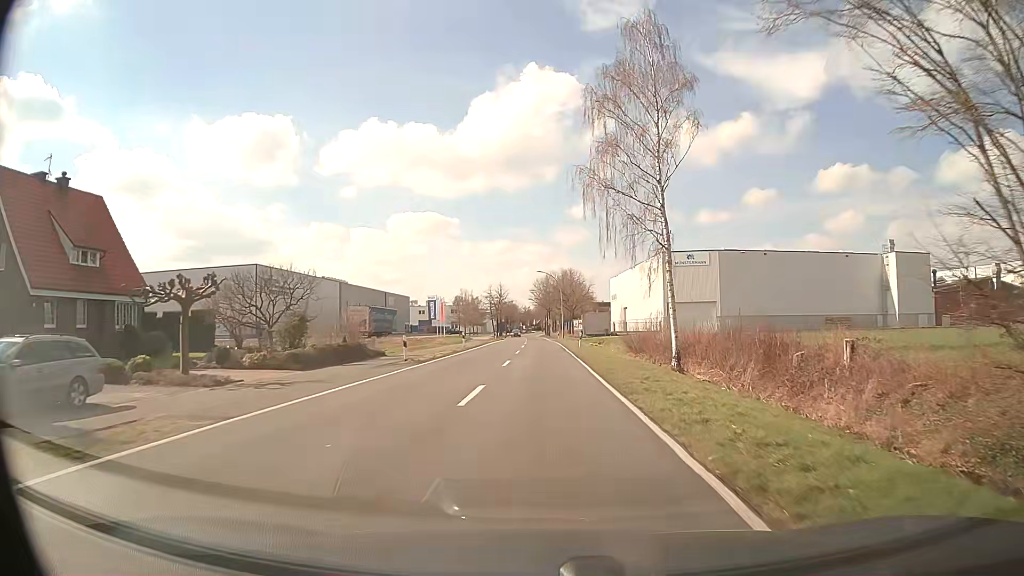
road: secondary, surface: asphalt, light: Day
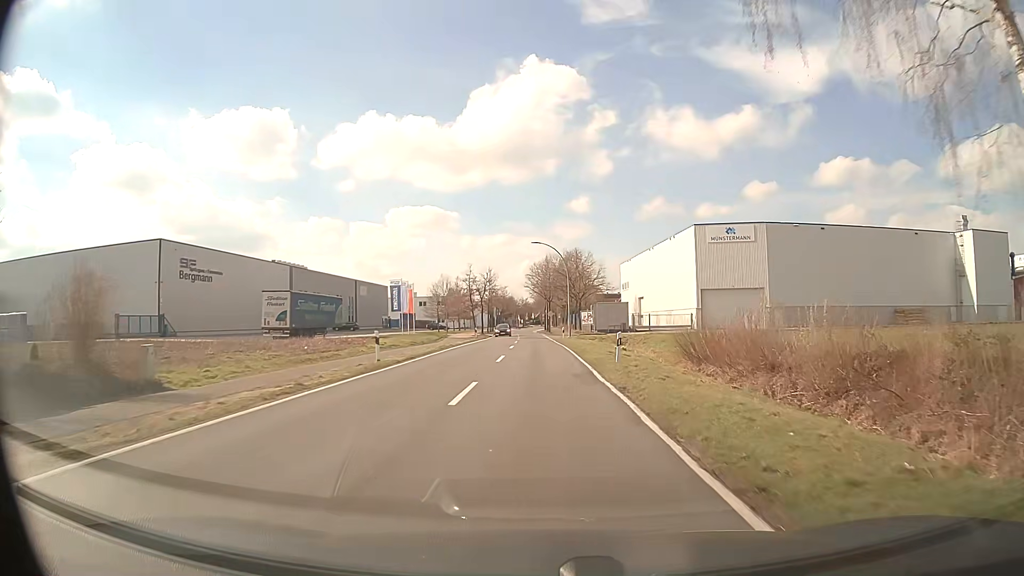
(+0.1, +24.3) m; 0°
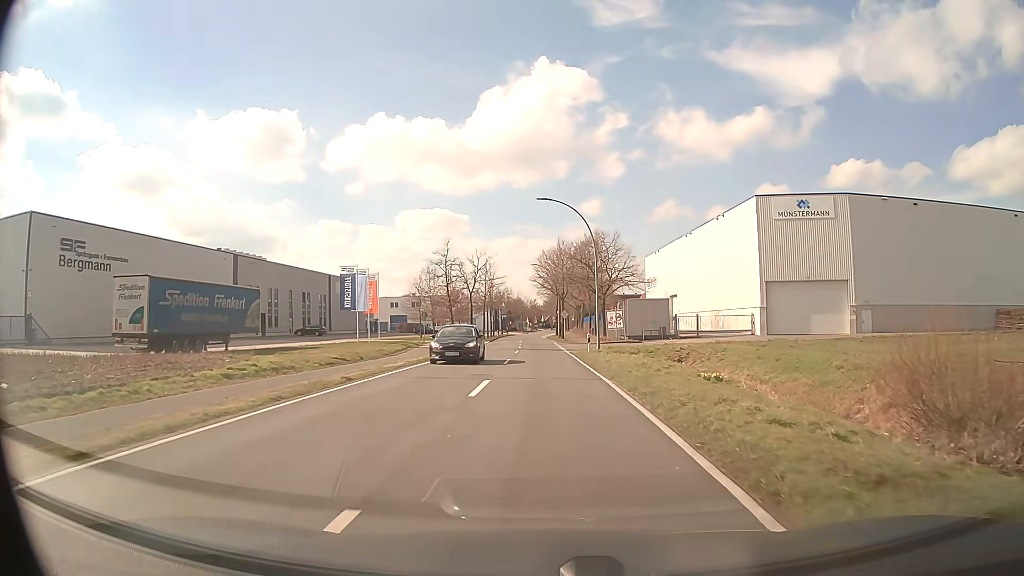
(-0.2, +22.0) m; -1°
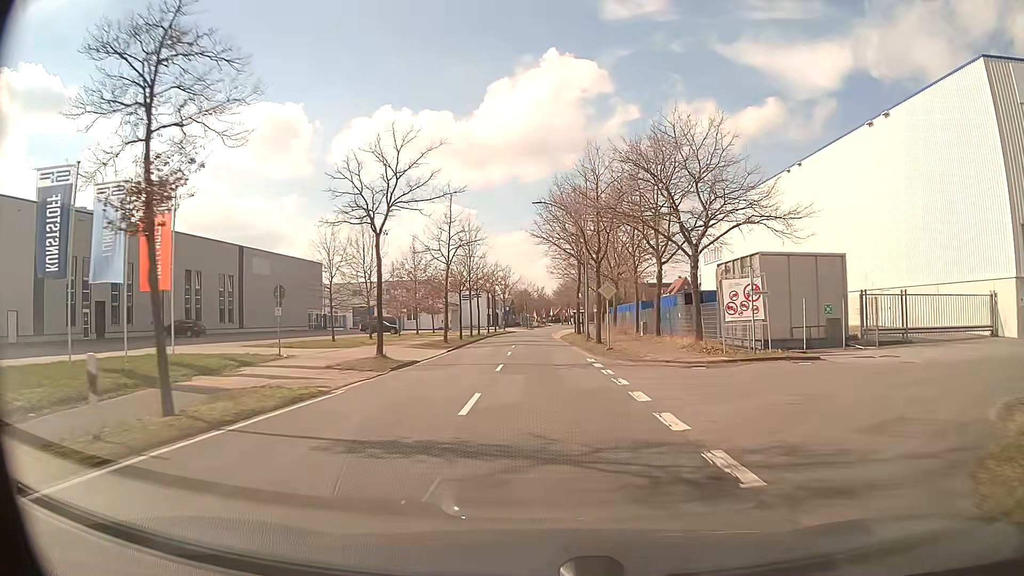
(-0.3, +37.0) m; -1°
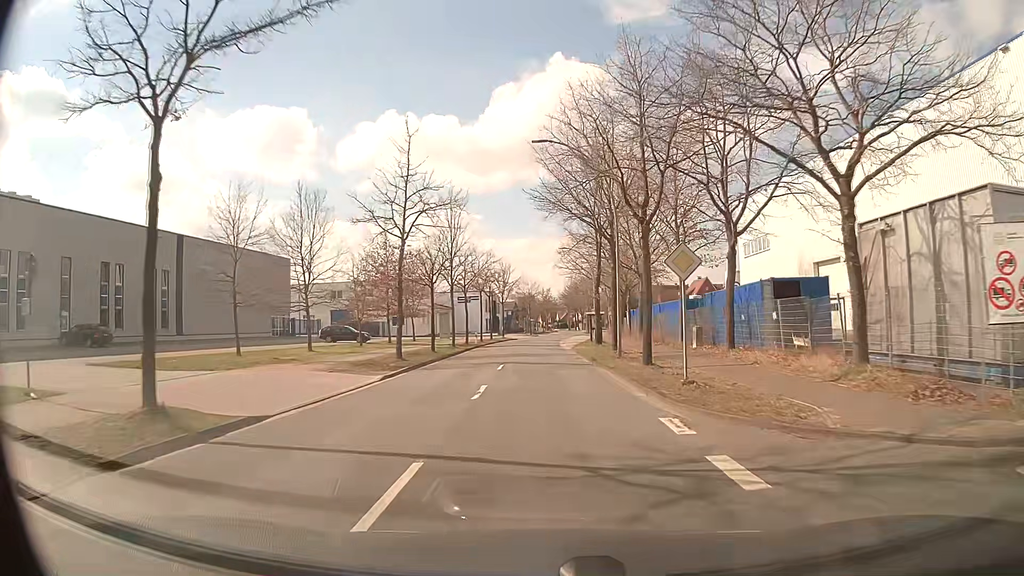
(0.0, +15.1) m; 0°
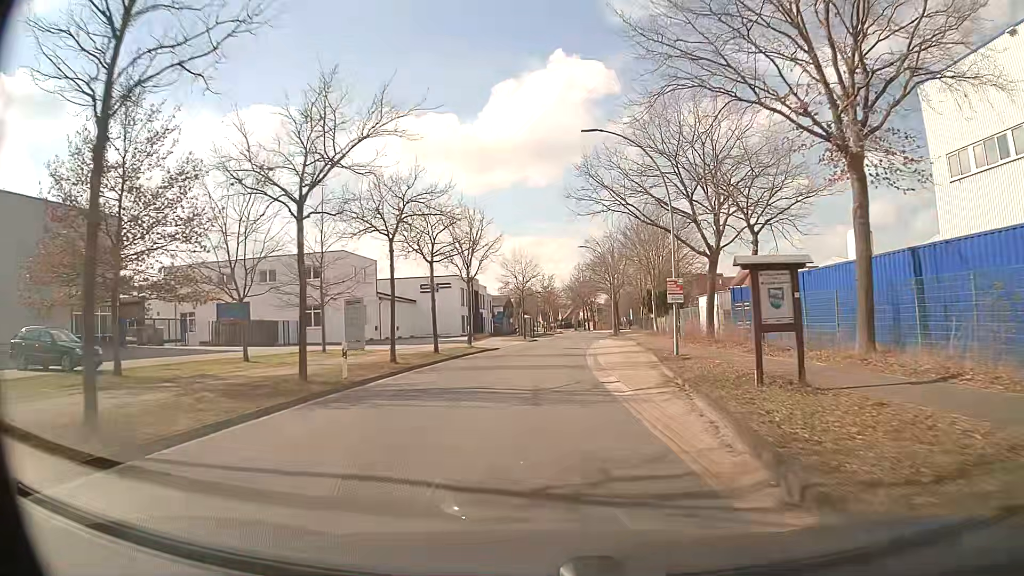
(-0.2, +37.9) m; 0°
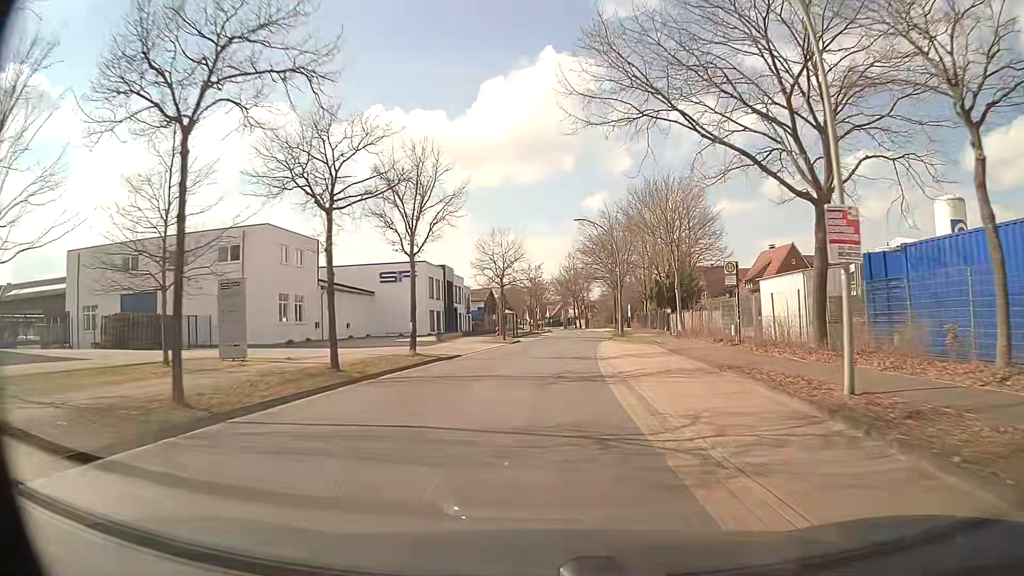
(+0.1, +15.2) m; 0°
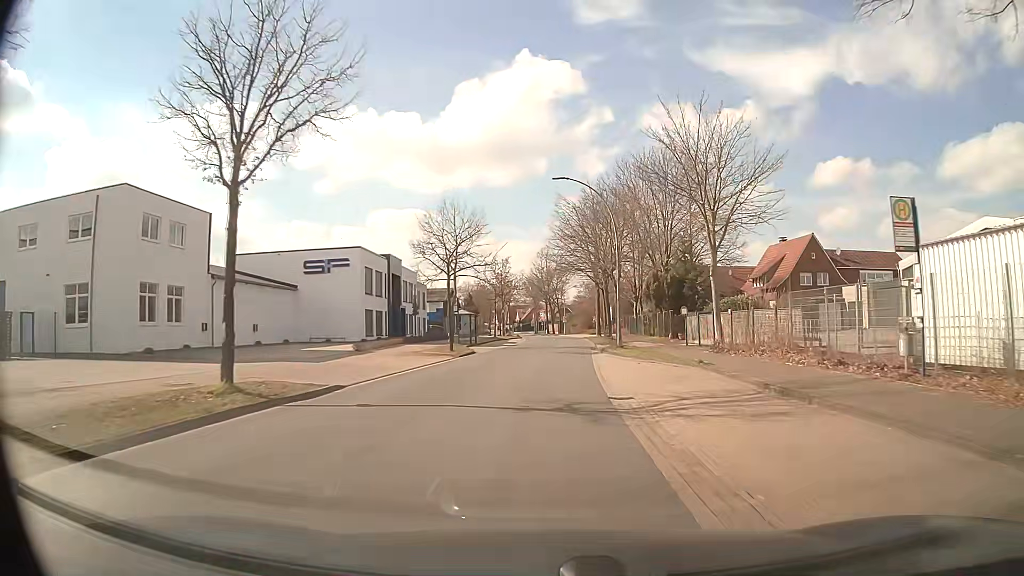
(+0.4, +15.2) m; +4°
